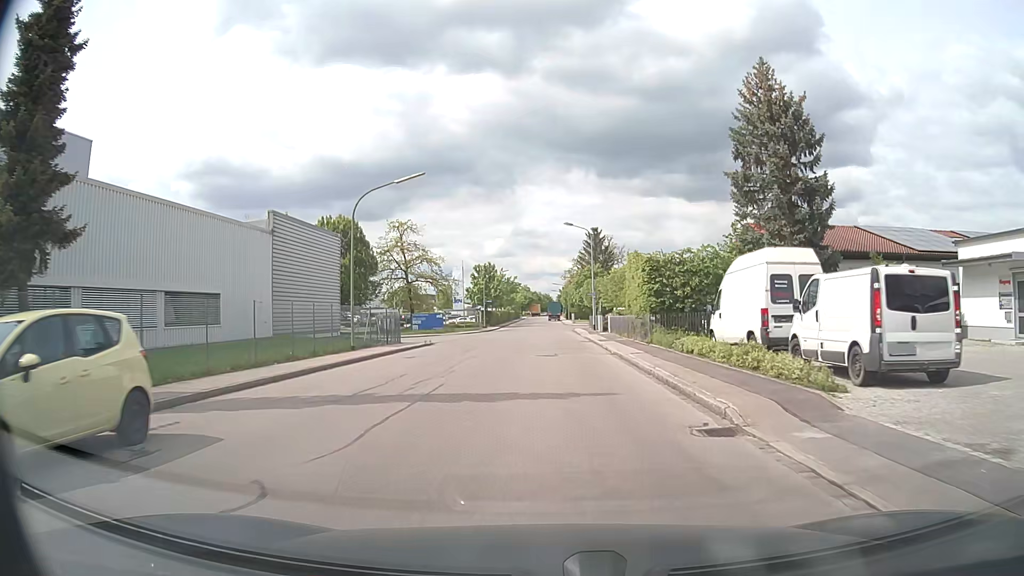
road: residential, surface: asphalt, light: Day
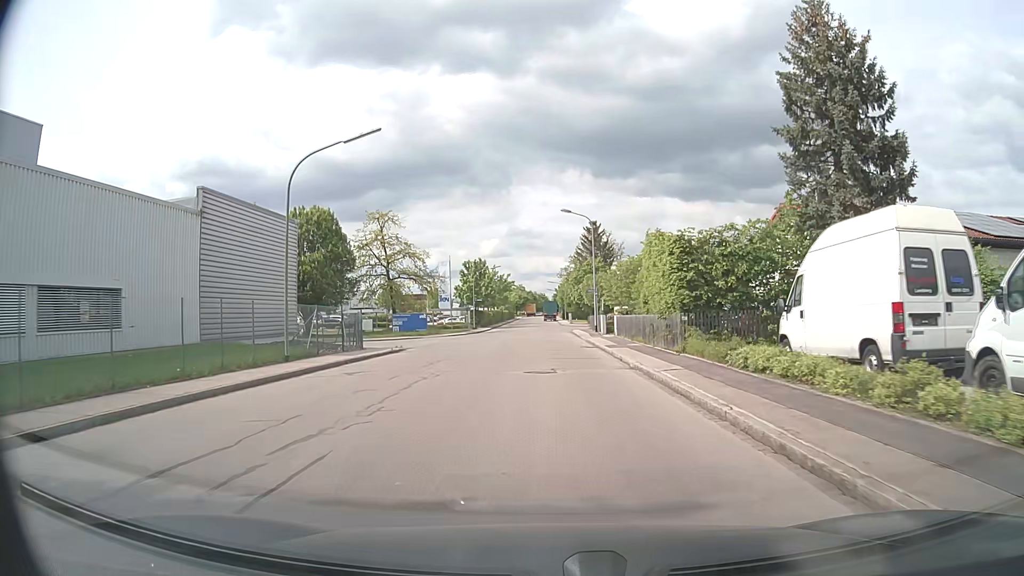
(0.0, +7.0) m; 0°
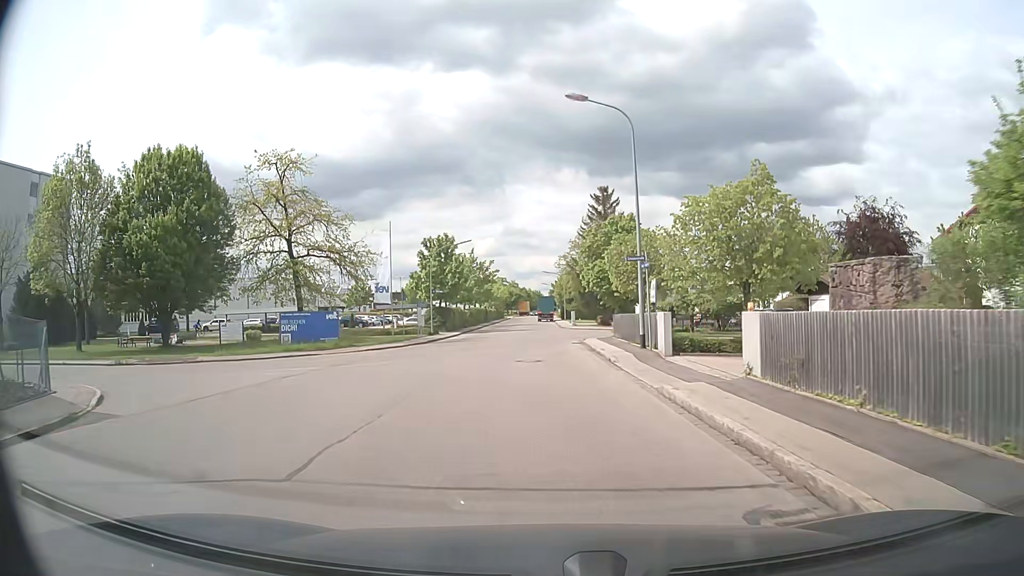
(+0.1, +26.0) m; 0°
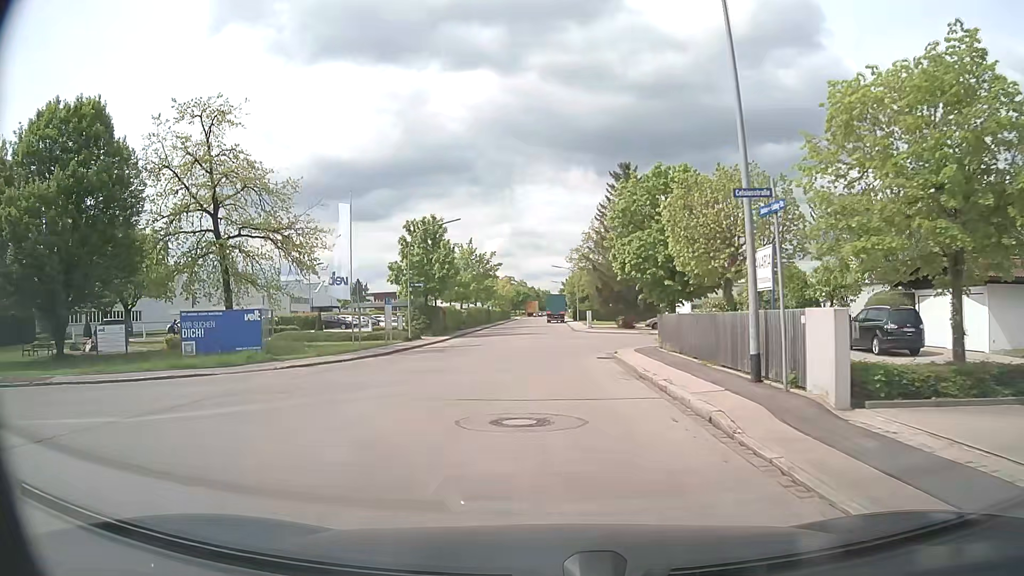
(0.0, +11.8) m; 0°
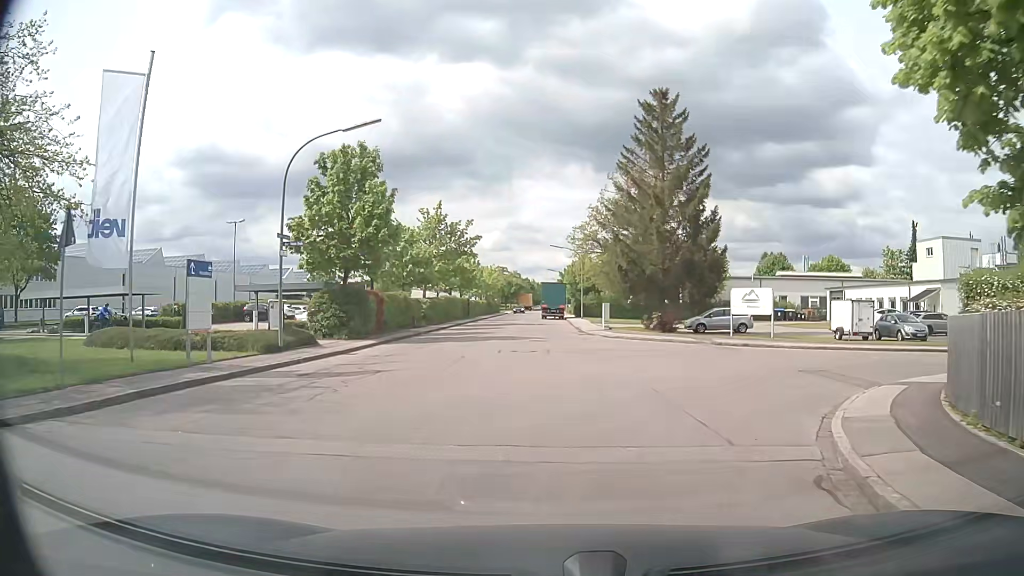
(-0.1, +19.6) m; 0°
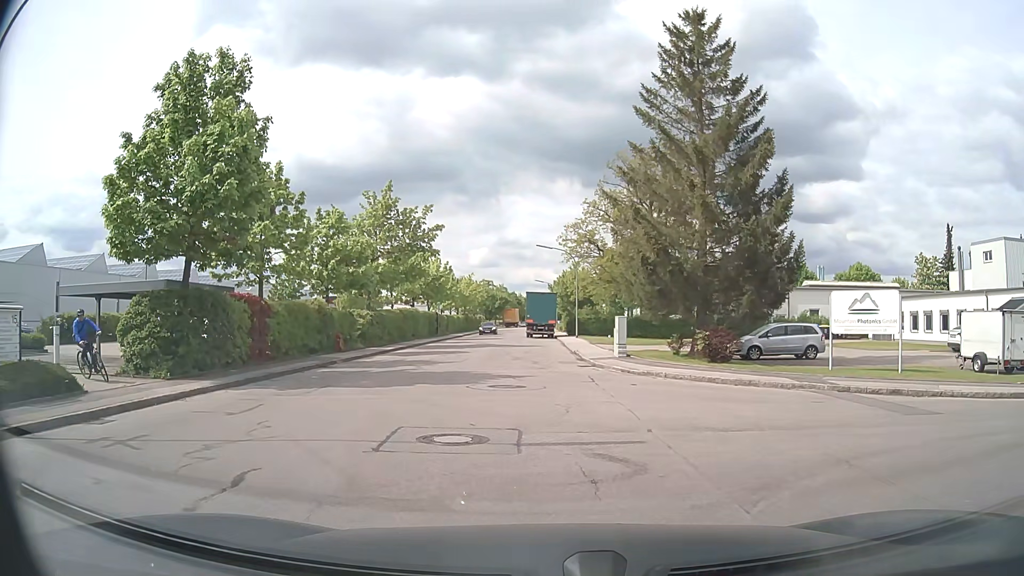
(+0.2, +13.4) m; +1°
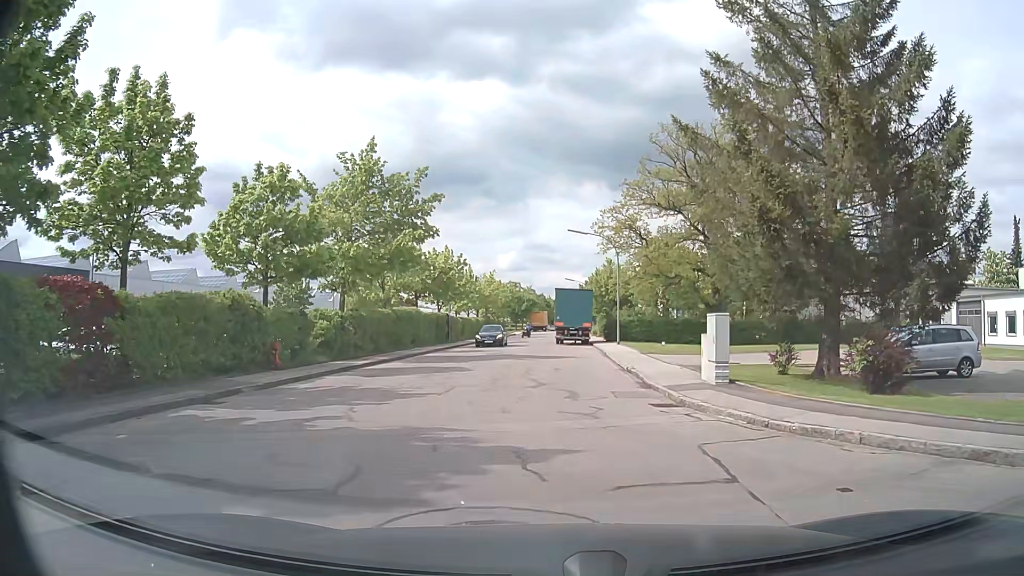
(-0.3, +10.8) m; -1°
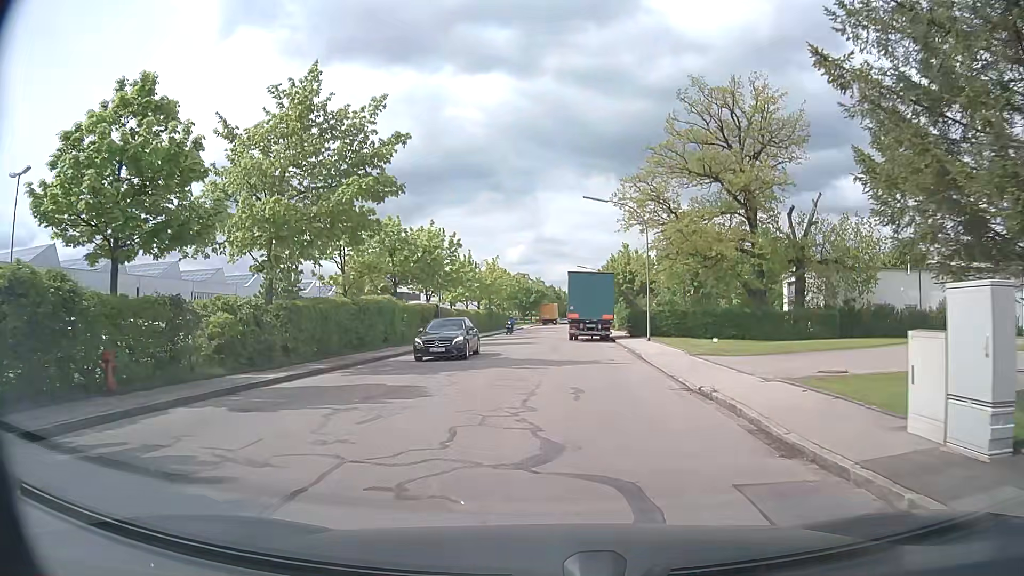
(-0.3, +9.2) m; -2°
(0, +10) (0, +20) (0, +30) (-1, +40) (0, +50) (+1, +60) (+1, +70) (+2, +80) (+2, +90) (-3, +98) m
